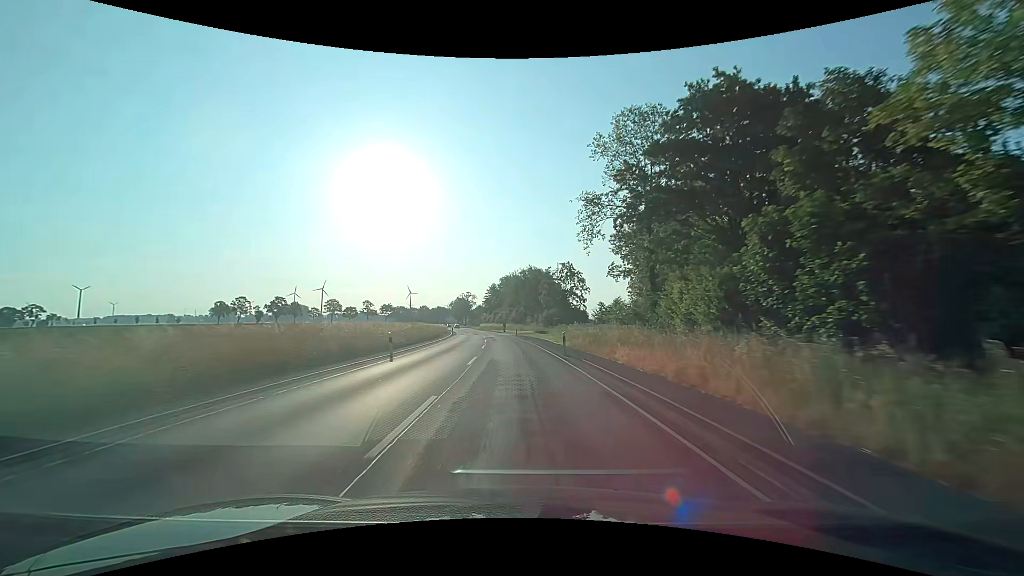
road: secondary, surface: asphalt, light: Day
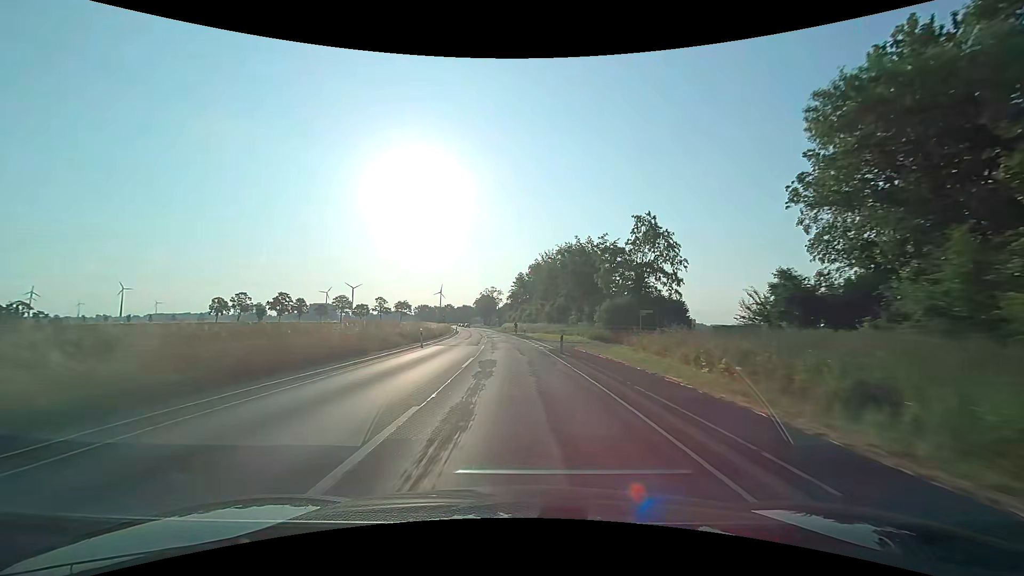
(-1.1, +37.5) m; -3°
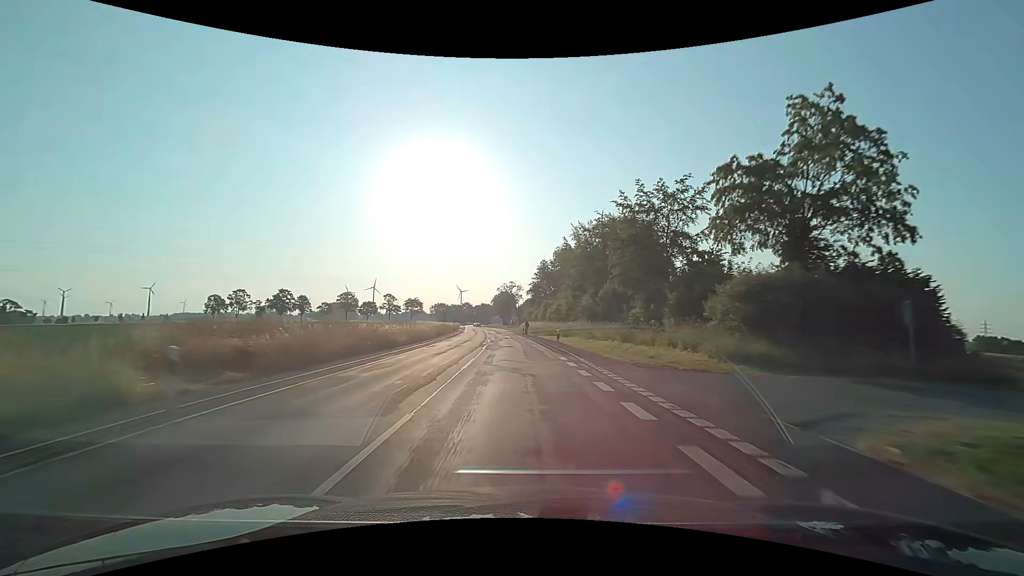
(-0.6, +25.0) m; -2°
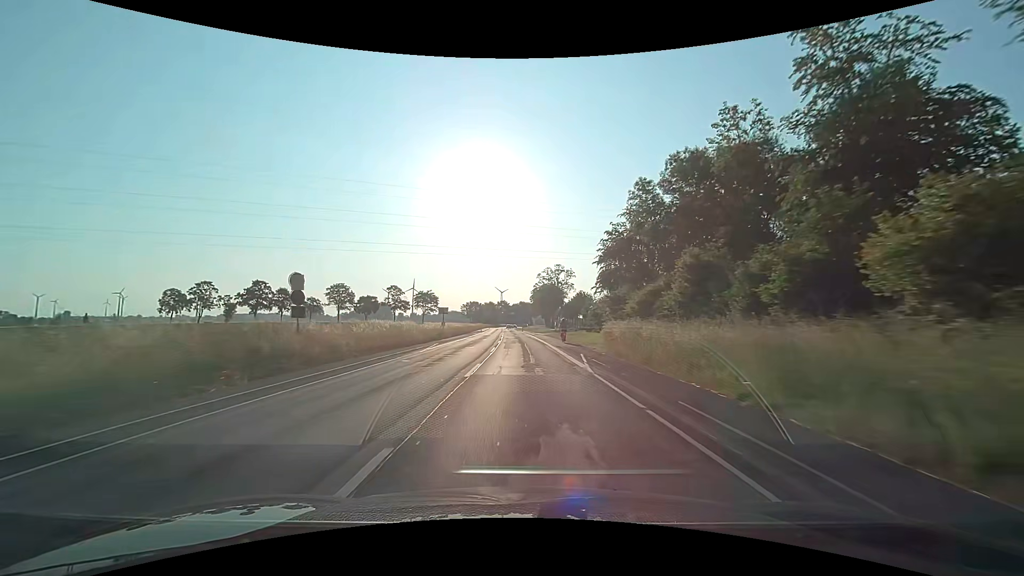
(-2.8, +62.5) m; -5°
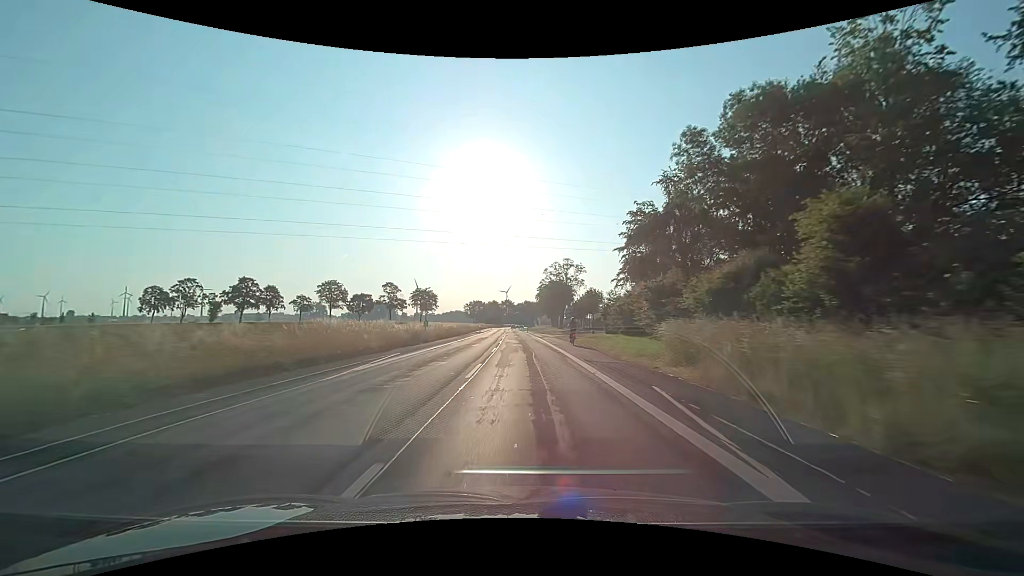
(-0.1, +12.5) m; -1°
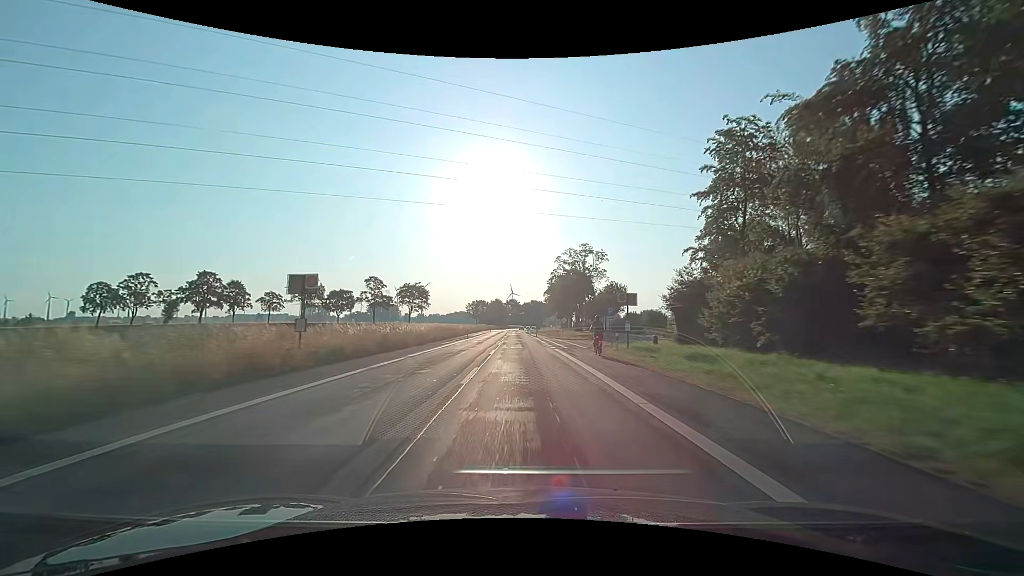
(-0.1, +25.1) m; -1°
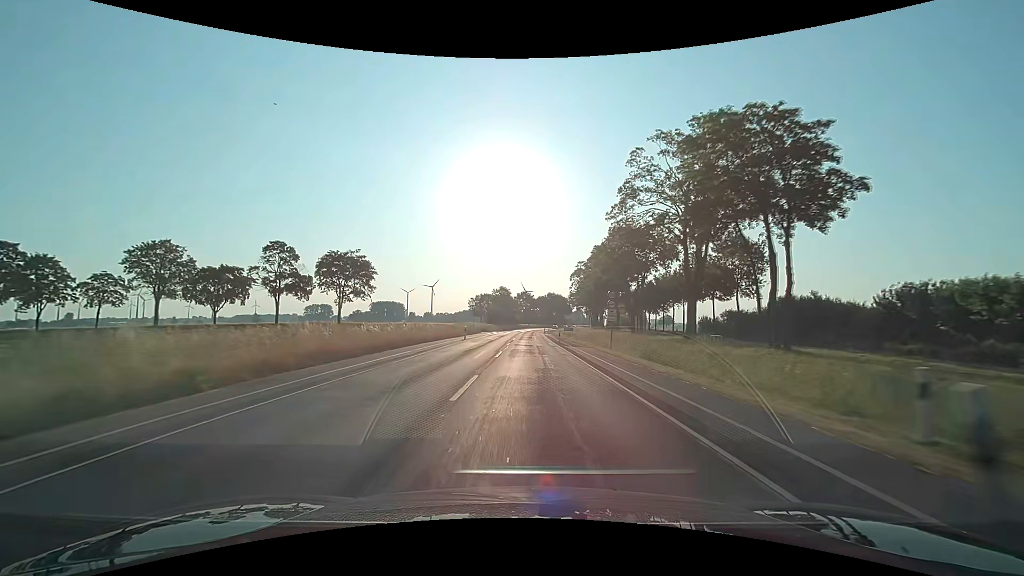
(-0.9, +62.6) m; -1°
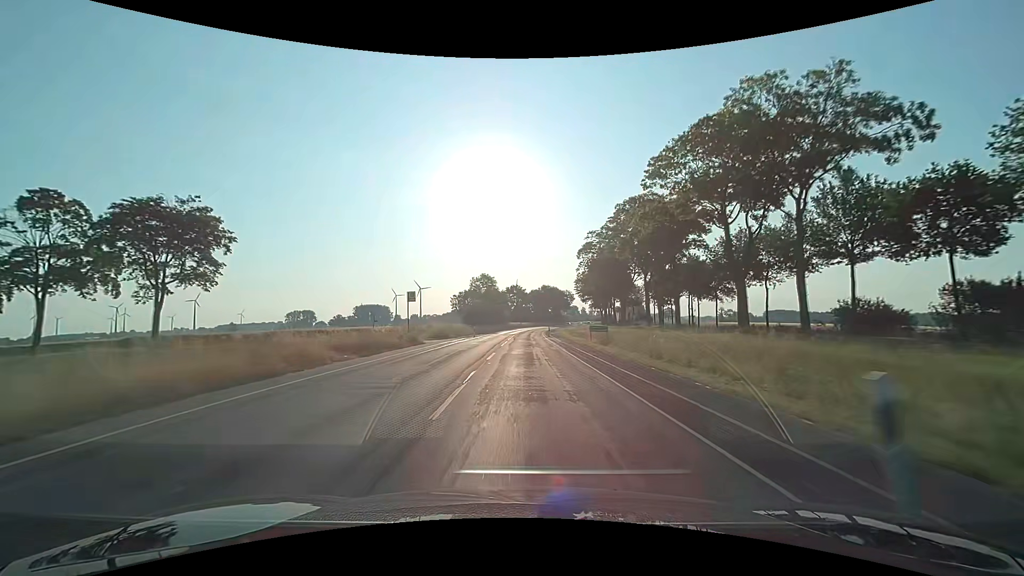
(+0.3, +37.6) m; +1°
(0, +10) (0, +20) (0, +30) (0, +40) (0, +50) (0, +60) (+1, +70) (+1, +80) (+1, +90) (+2, +100) m
